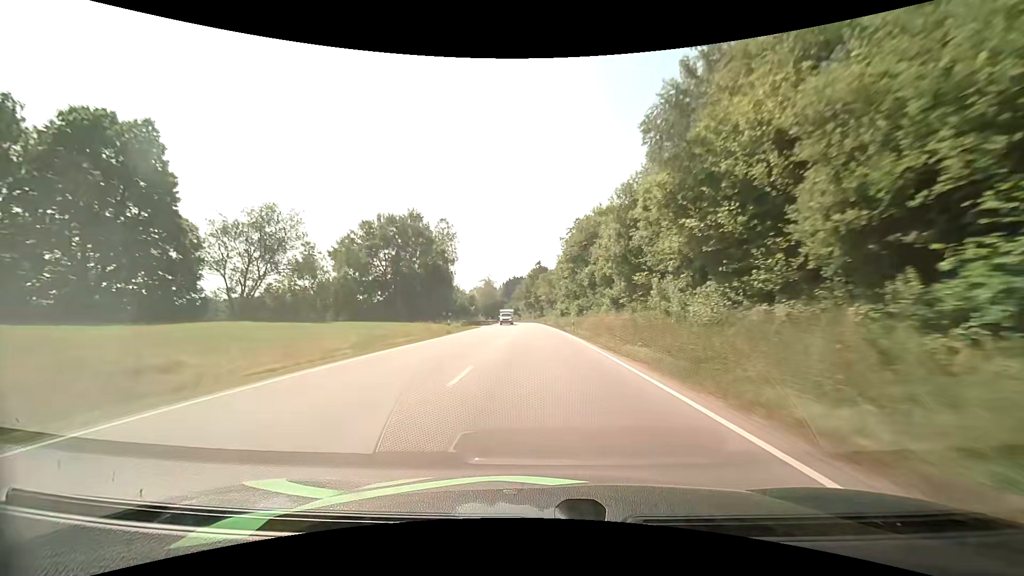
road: primary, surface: asphalt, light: Day
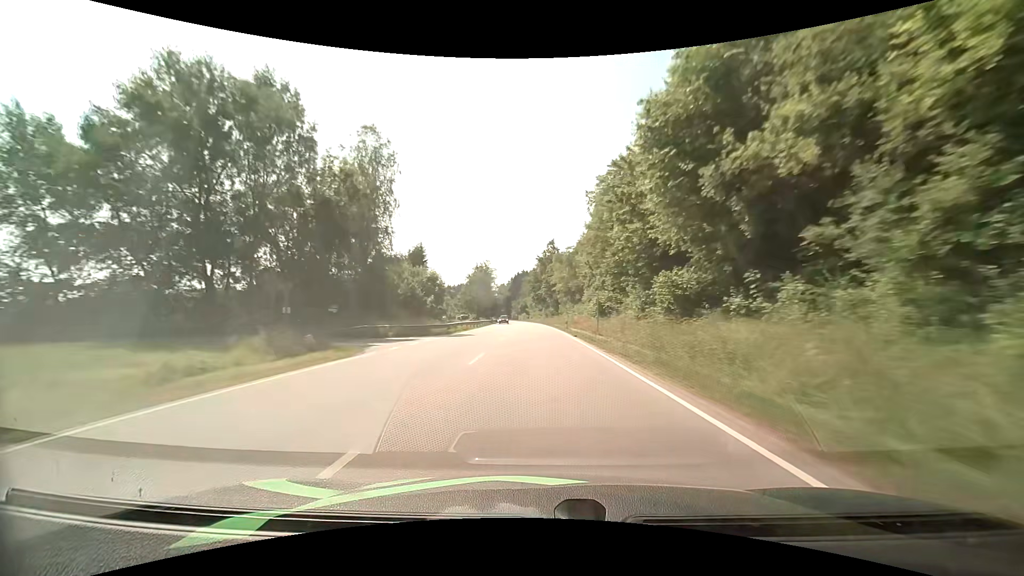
(-0.4, +44.3) m; -1°
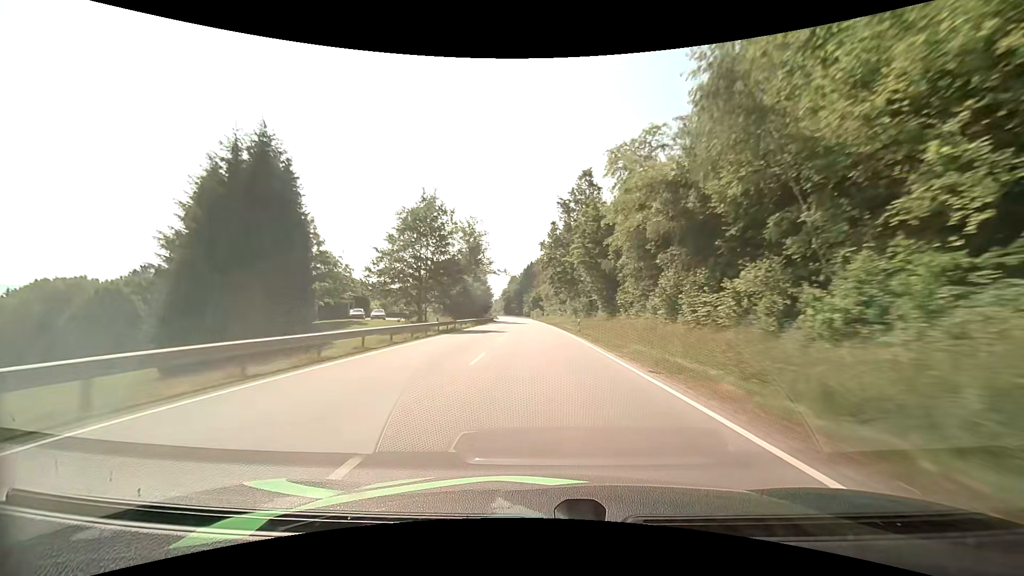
(-1.1, +60.5) m; -2°
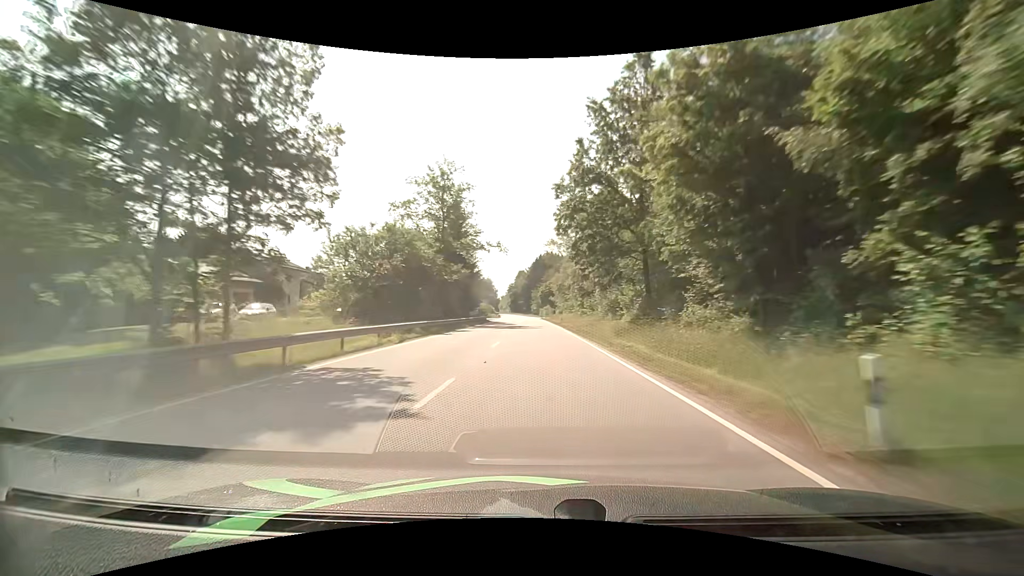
(-0.3, +30.4) m; -1°
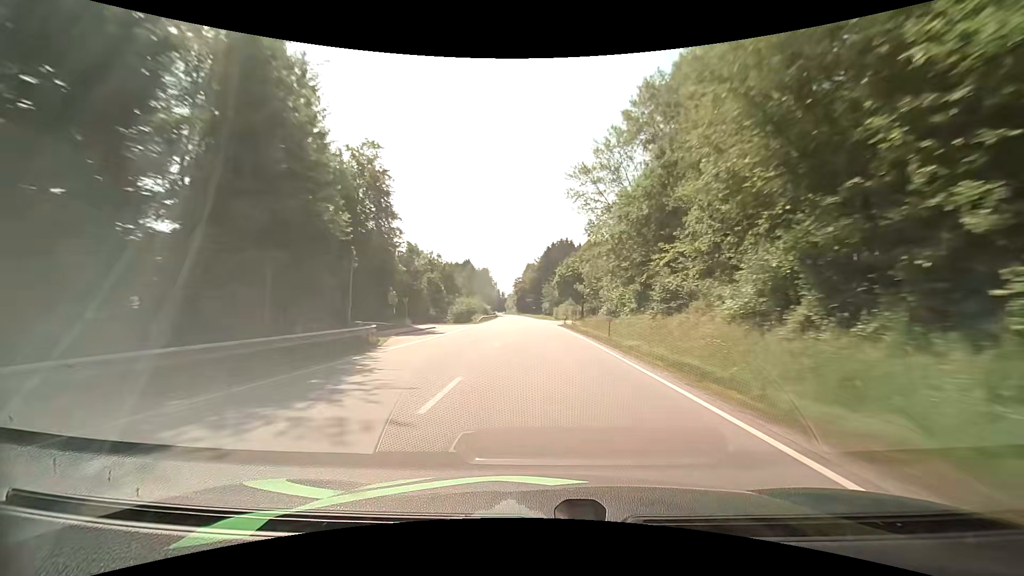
(-0.6, +60.1) m; -1°
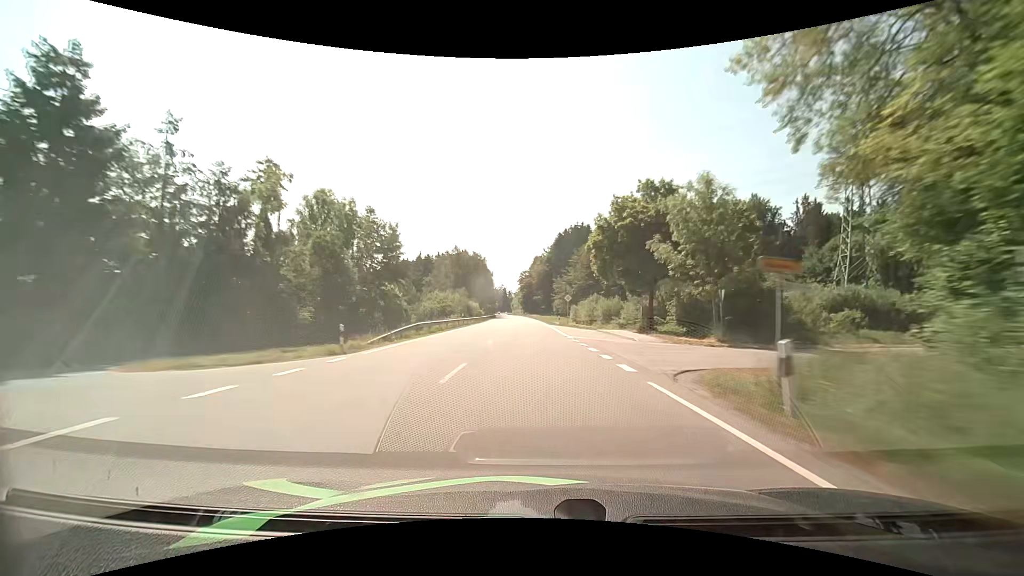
(-0.3, +45.2) m; -1°
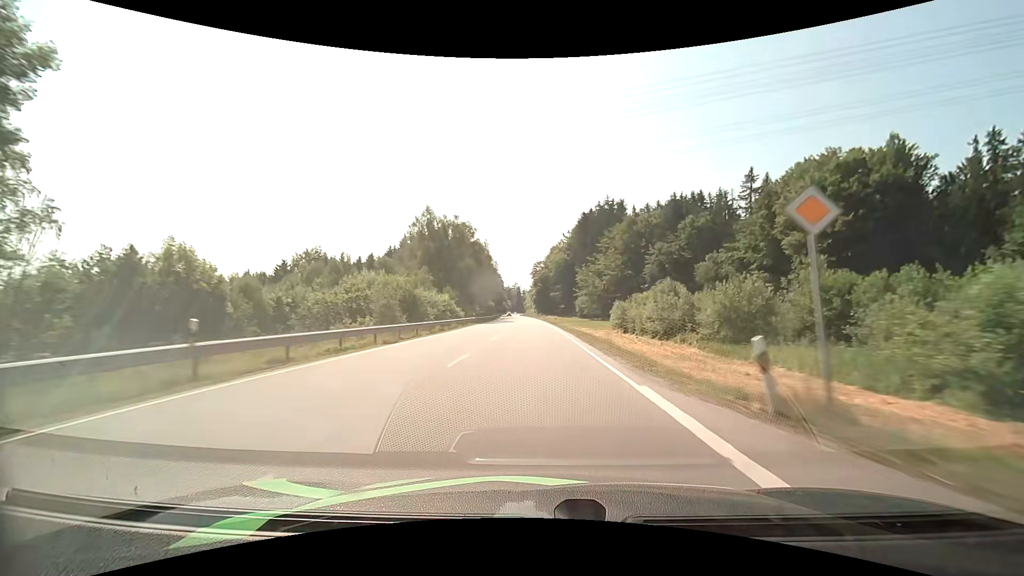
(-0.7, +45.3) m; -2°
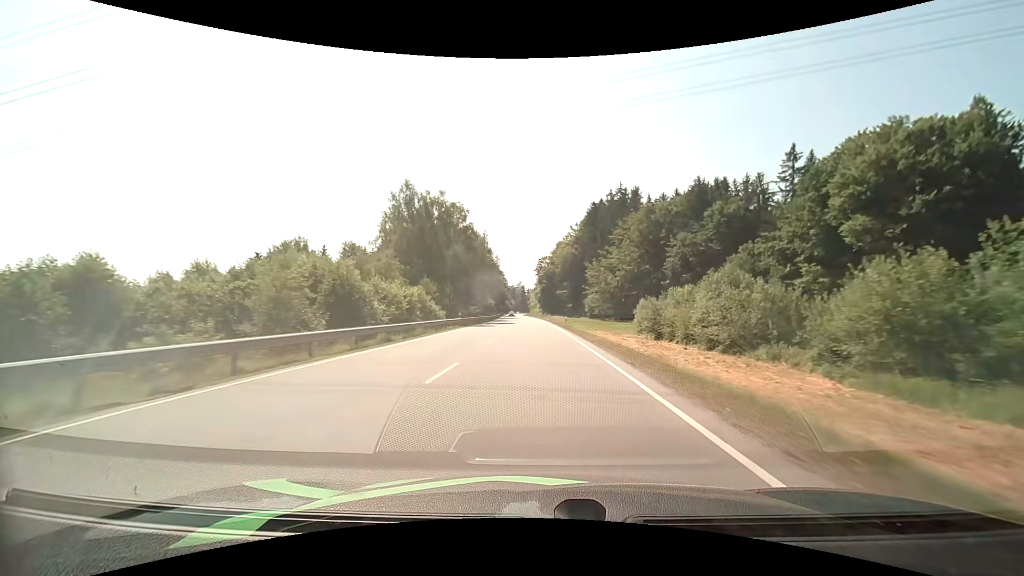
(-0.1, +15.0) m; -1°
(0, +10) (0, +20) (0, +30) (0, +40) (0, +50) (-1, +60) (-1, +70) (-1, +80) (-2, +90) (-2, +100) m
